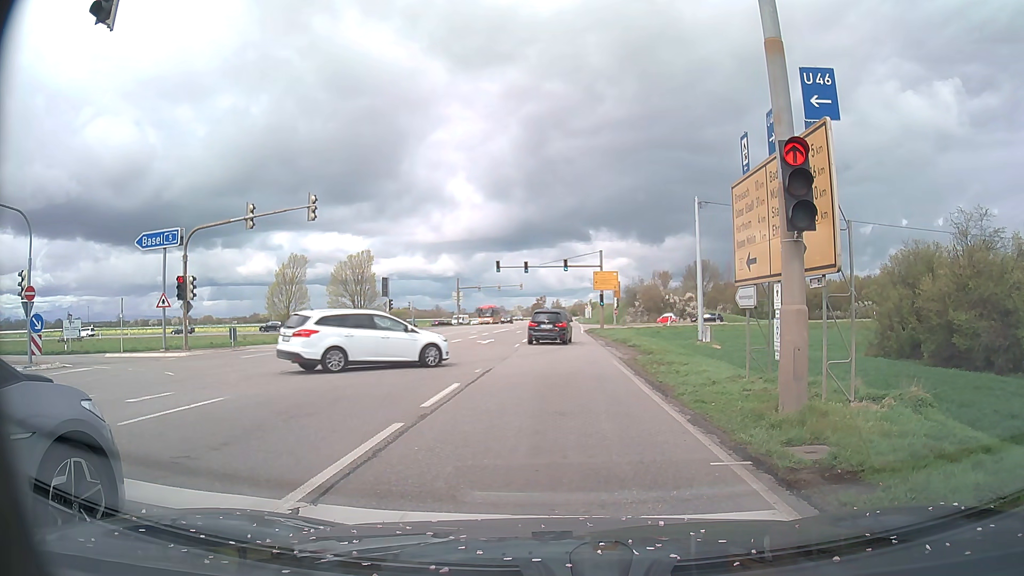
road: primary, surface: asphalt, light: Day
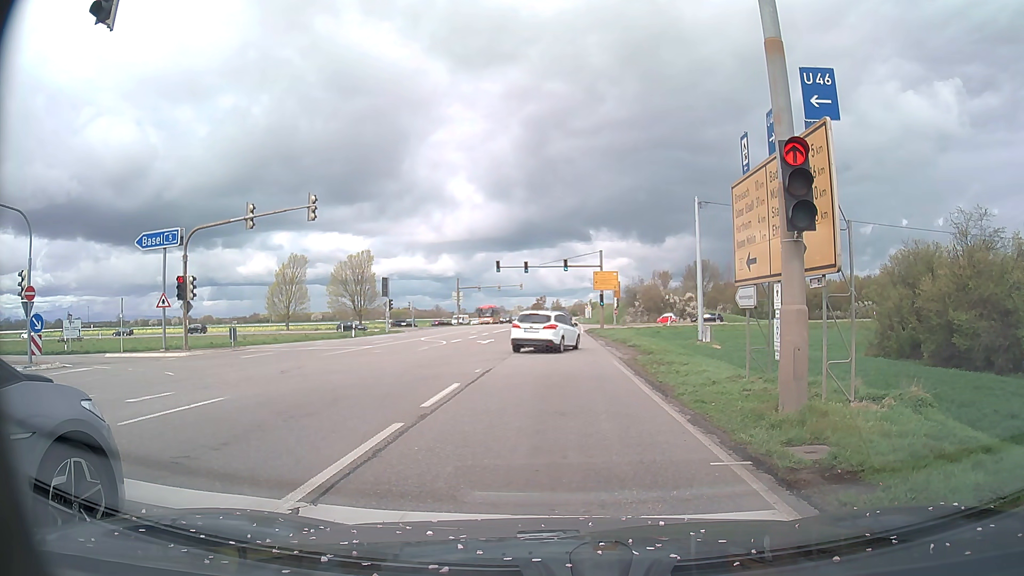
(0.0, 0.0) m; 0°
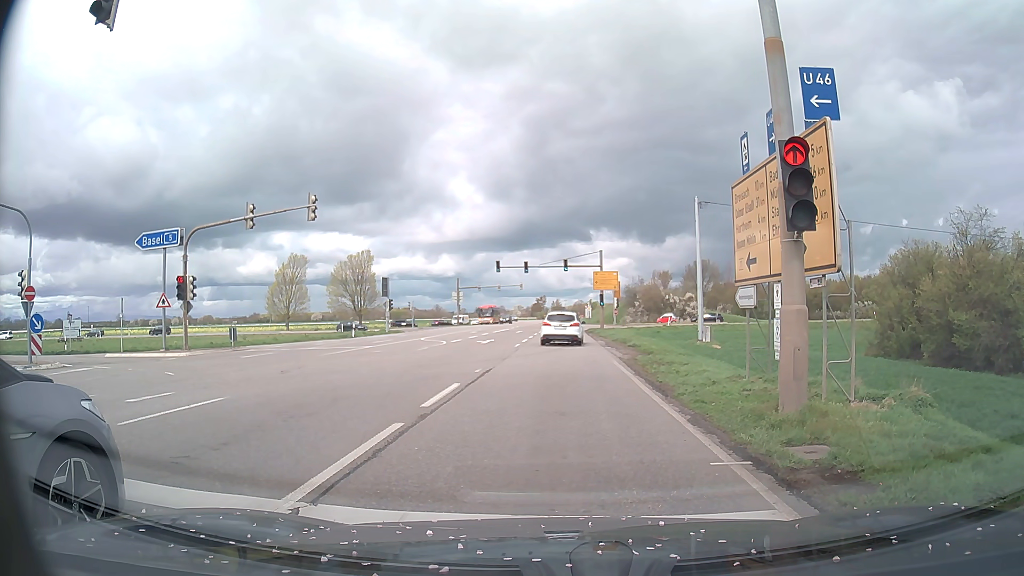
(0.0, 0.0) m; 0°
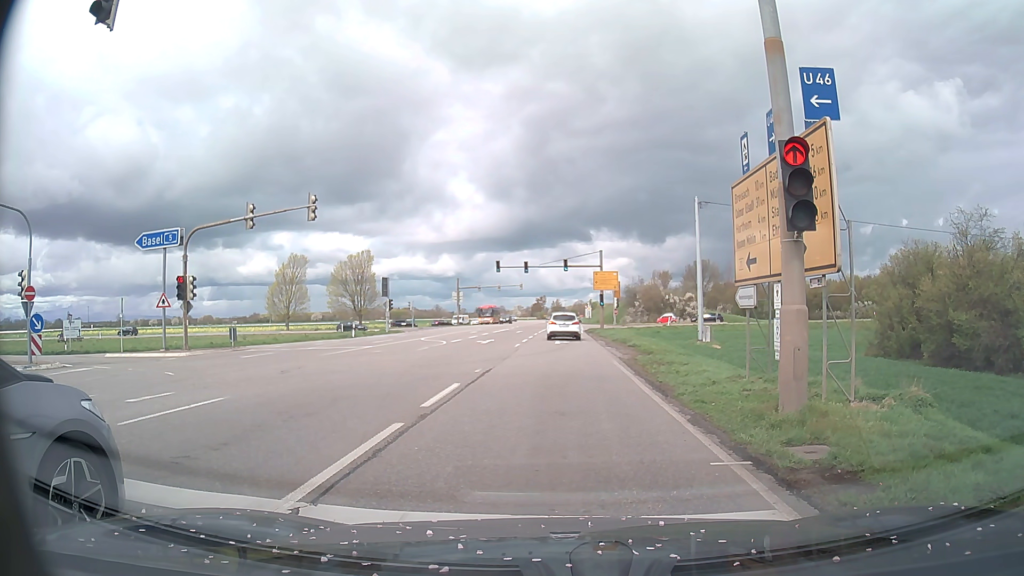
(0.0, 0.0) m; 0°
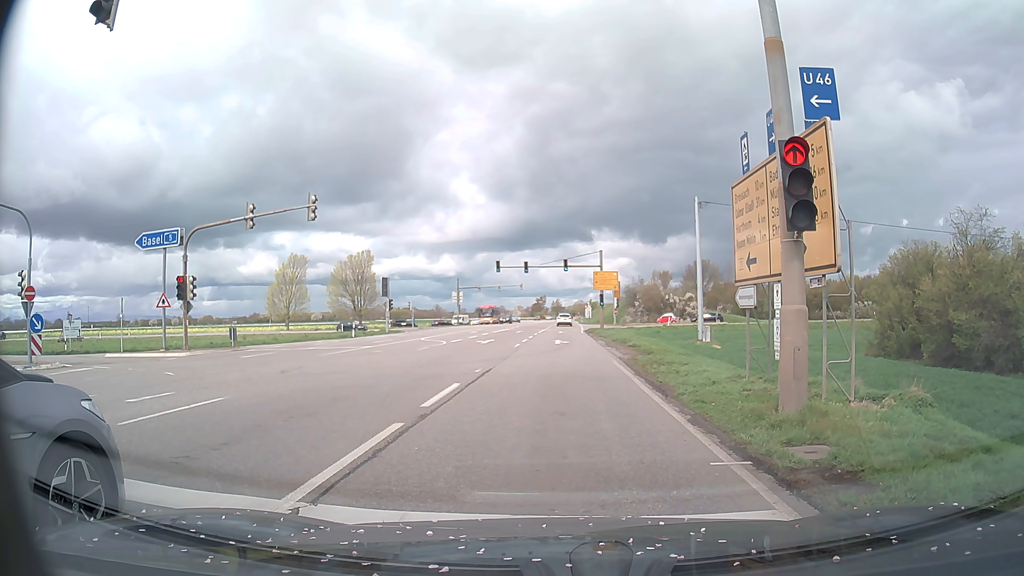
(0.0, 0.0) m; 0°
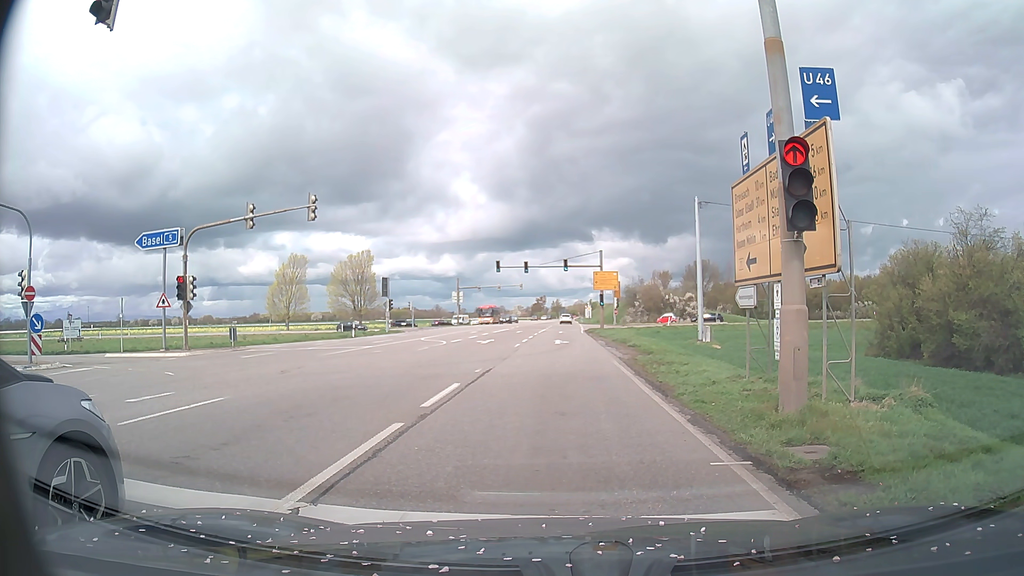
(0.0, 0.0) m; 0°
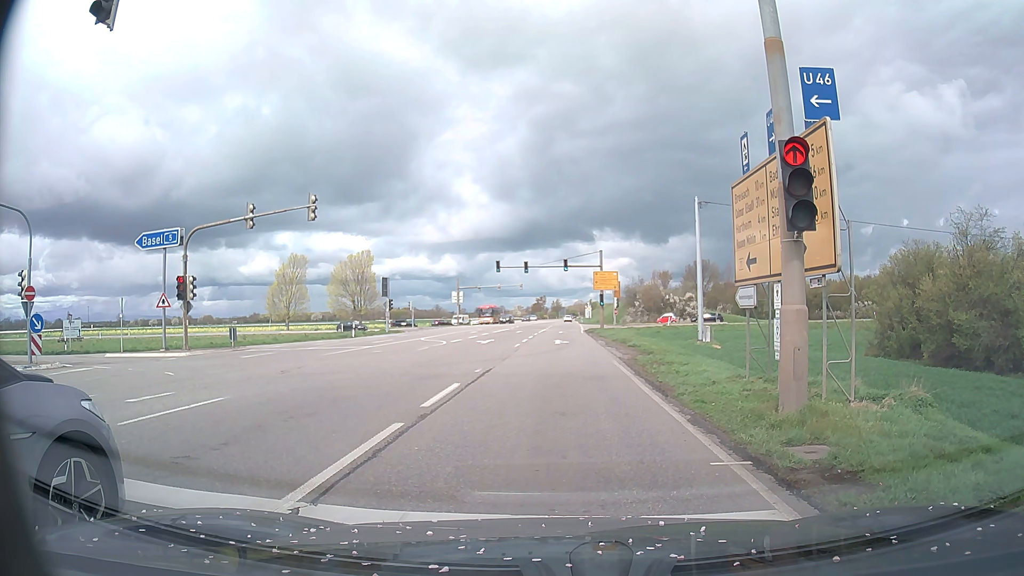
(0.0, 0.0) m; 0°
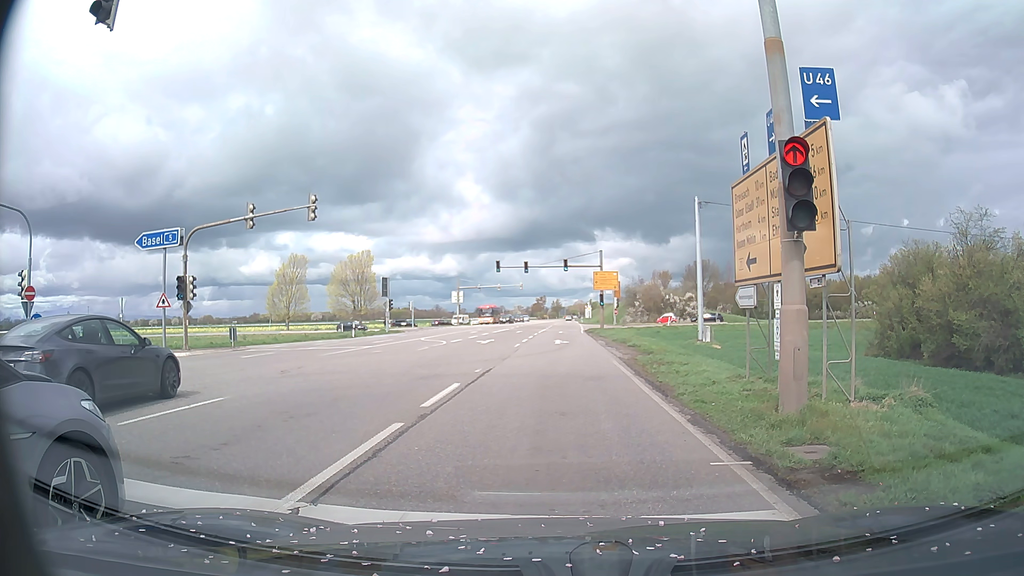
(0.0, 0.0) m; 0°
